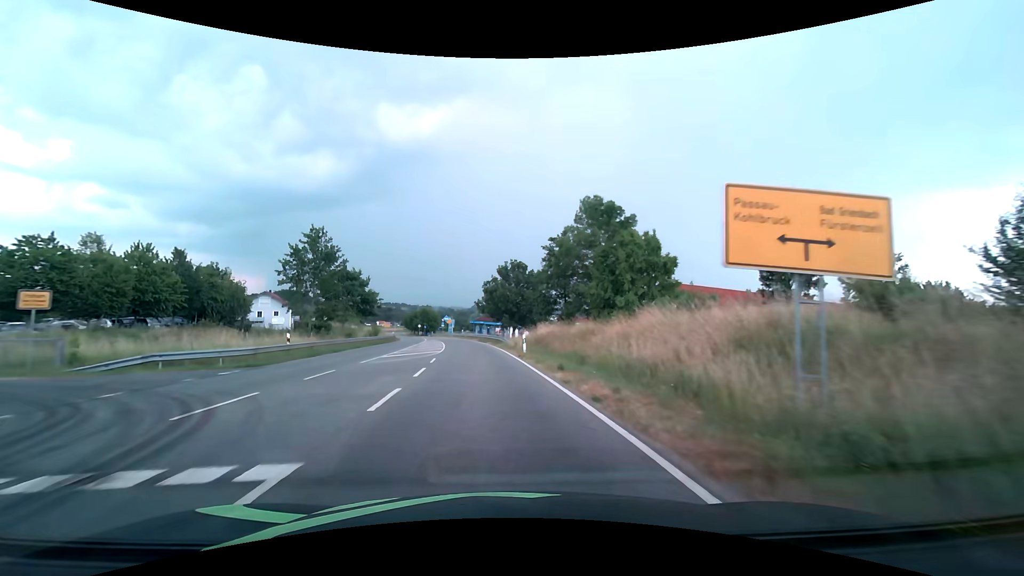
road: secondary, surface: asphalt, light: Day
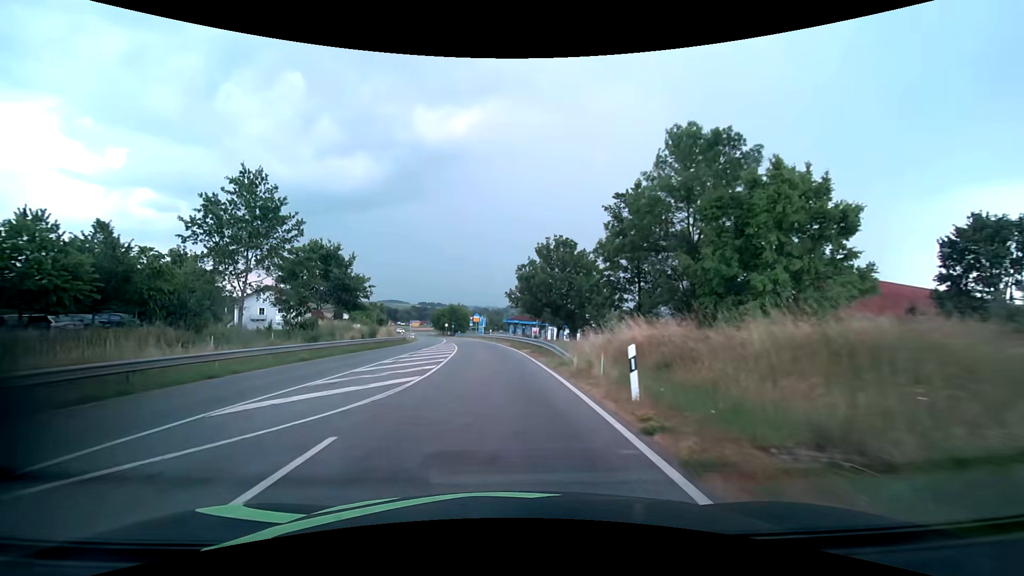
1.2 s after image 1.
(-0.6, +17.0) m; -4°
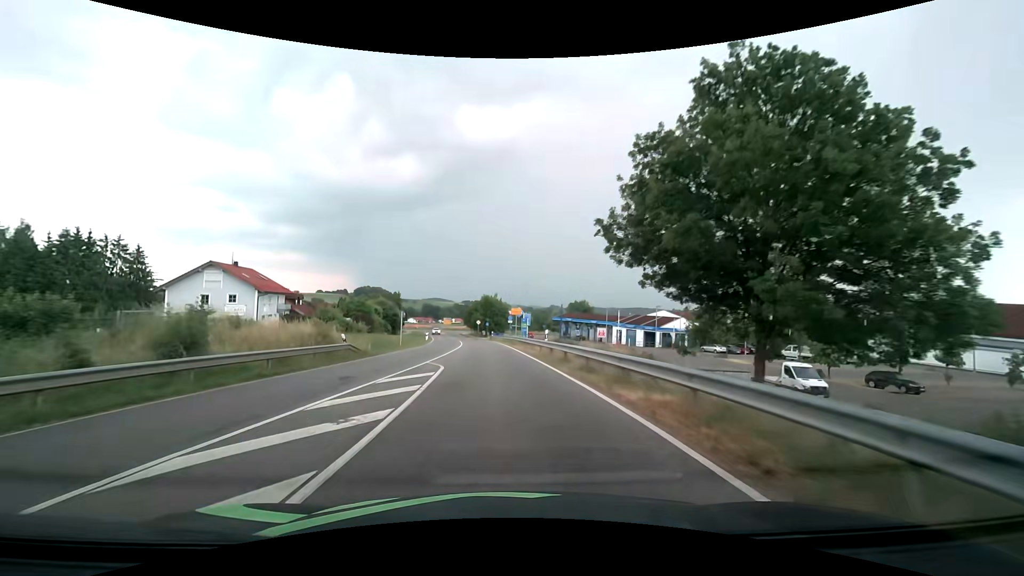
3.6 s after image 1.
(-1.5, +33.0) m; -5°
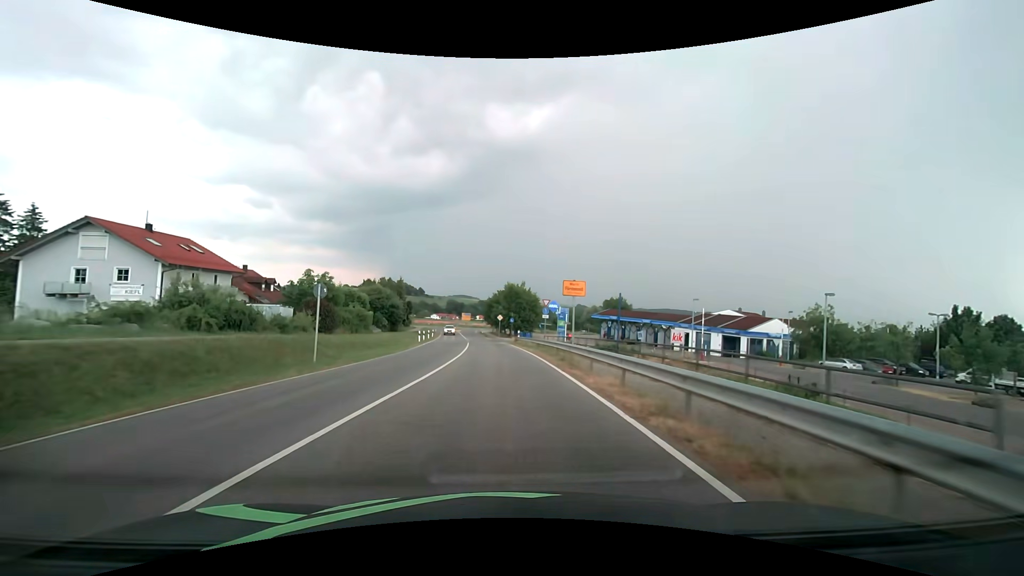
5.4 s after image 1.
(-0.8, +24.0) m; -3°
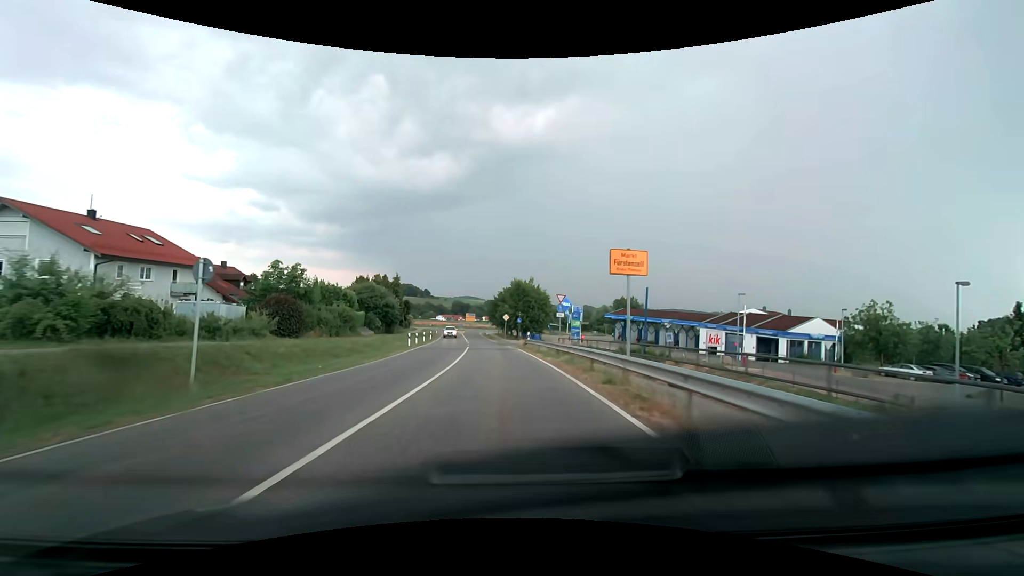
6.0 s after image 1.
(0.0, +7.9) m; -1°
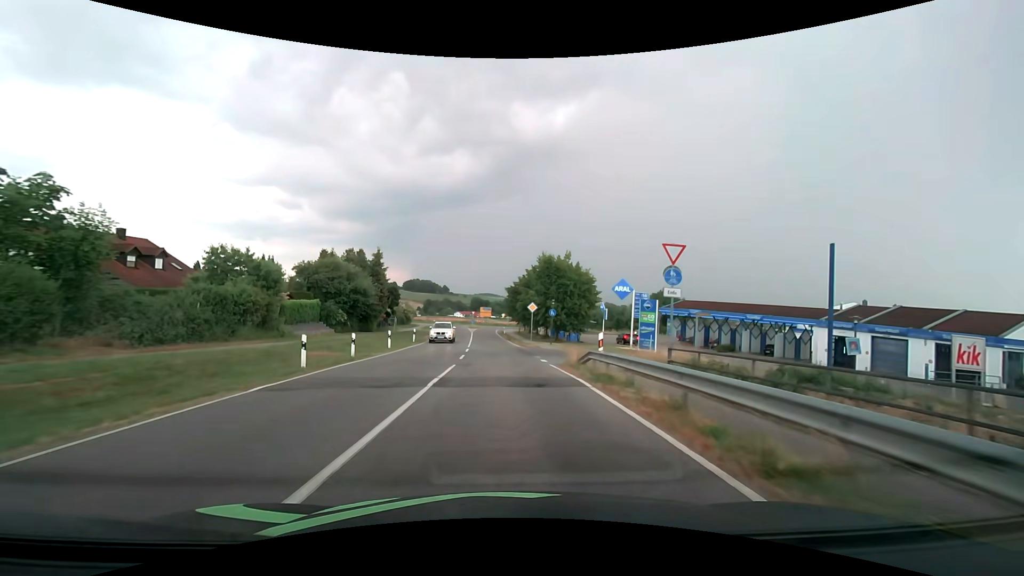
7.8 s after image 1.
(-0.5, +23.3) m; -2°
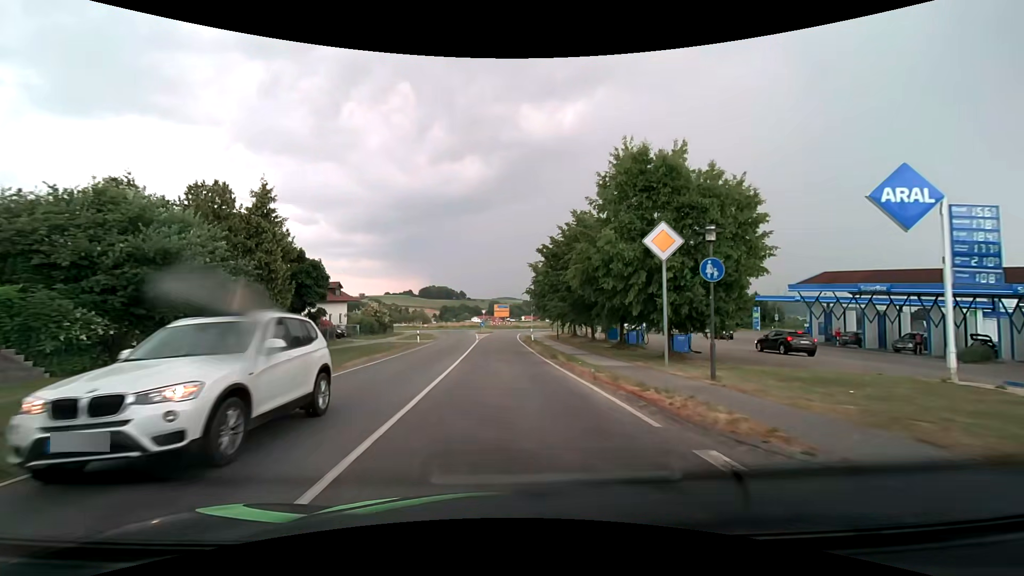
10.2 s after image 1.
(-0.7, +30.5) m; -2°
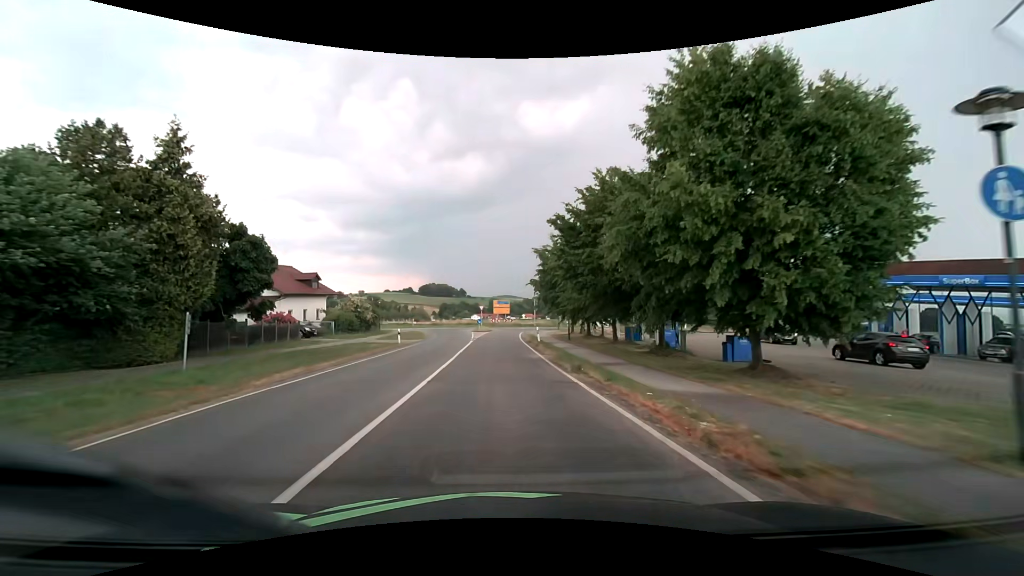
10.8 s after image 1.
(0.0, +7.5) m; 0°
(0, +10) (0, +20) (0, +30) (0, +40) (-1, +50) (0, +60) (+4, +69) (+12, +75) (+21, +78) (+31, +80) m
